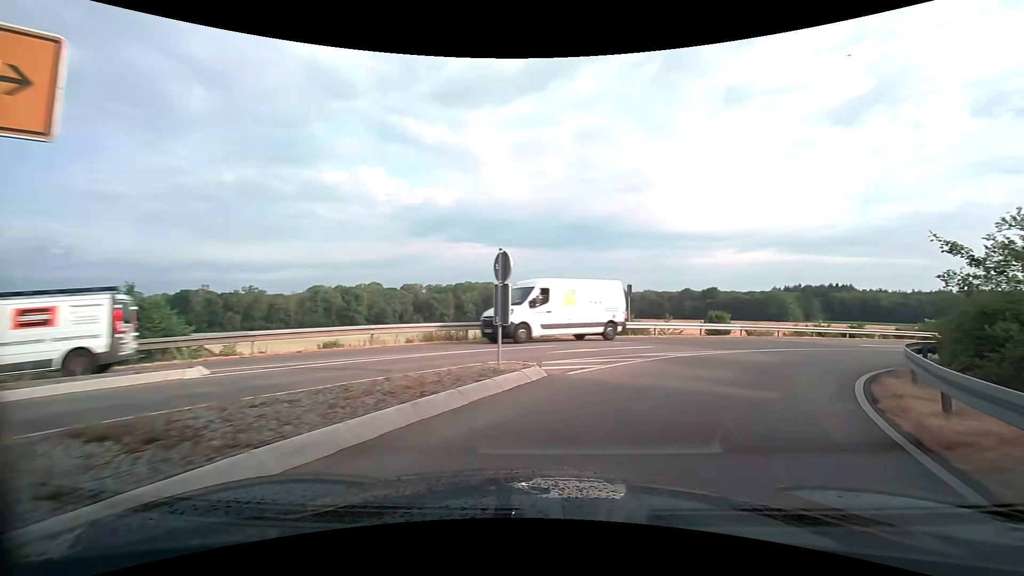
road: primary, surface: asphalt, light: Day
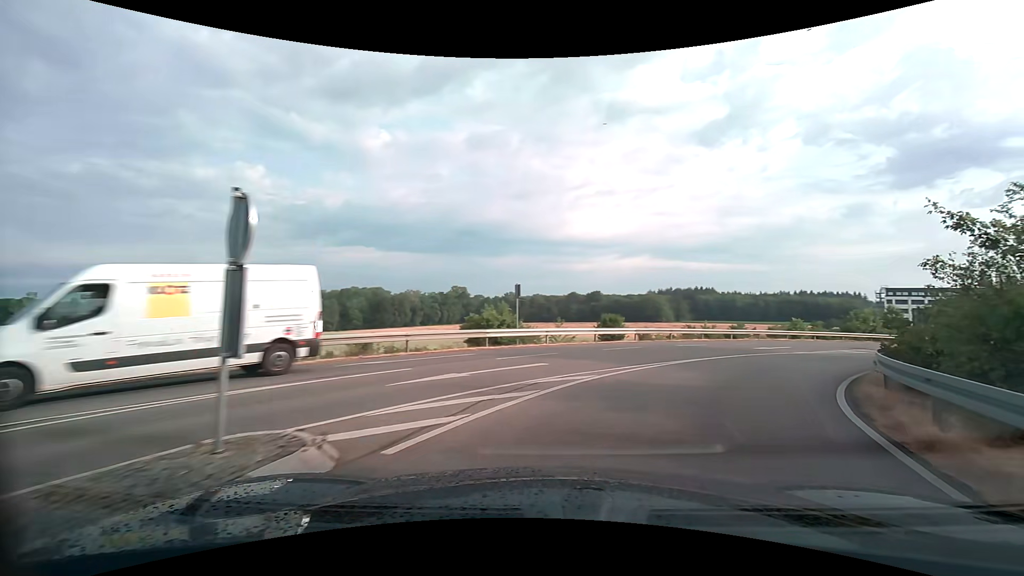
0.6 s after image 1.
(+0.6, +4.9) m; +14°
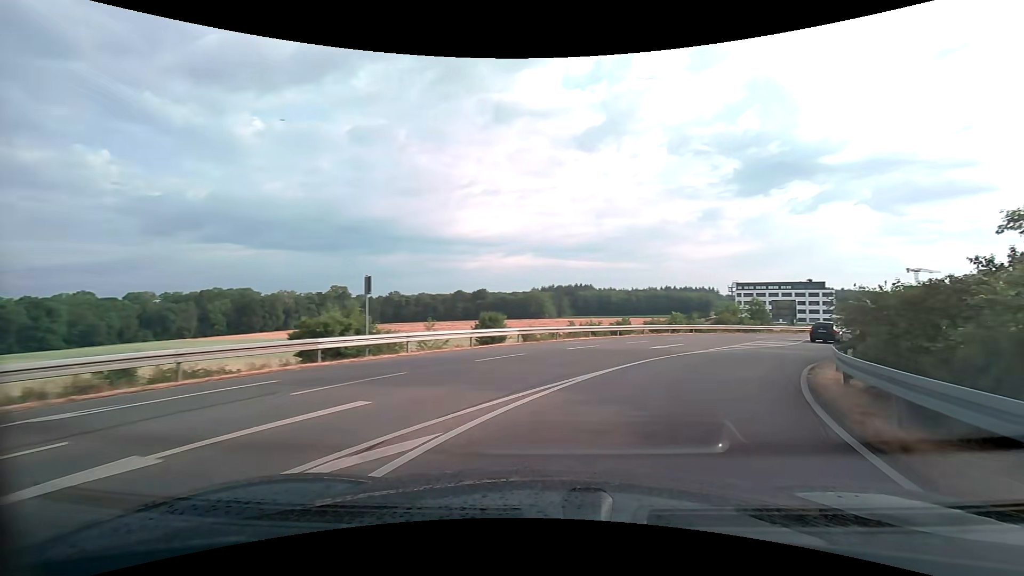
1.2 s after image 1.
(+0.7, +5.1) m; +13°
(+2, +10) (+6, +19) (+12, +27) (+18, +35) (+25, +42) (+33, +48) (+42, +53) (+51, +57) (+61, +59) (+71, +60) m
